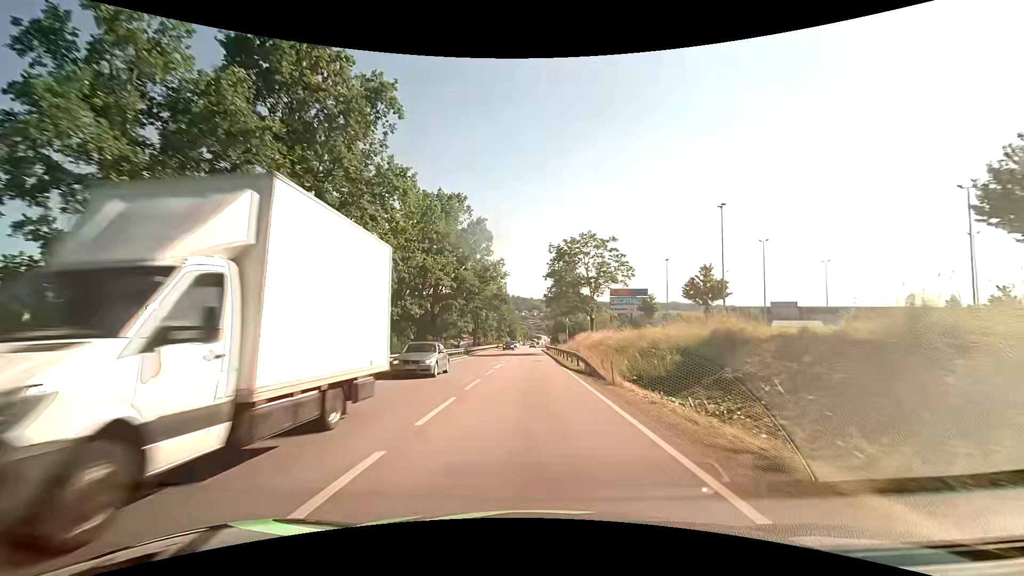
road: primary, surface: asphalt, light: Day
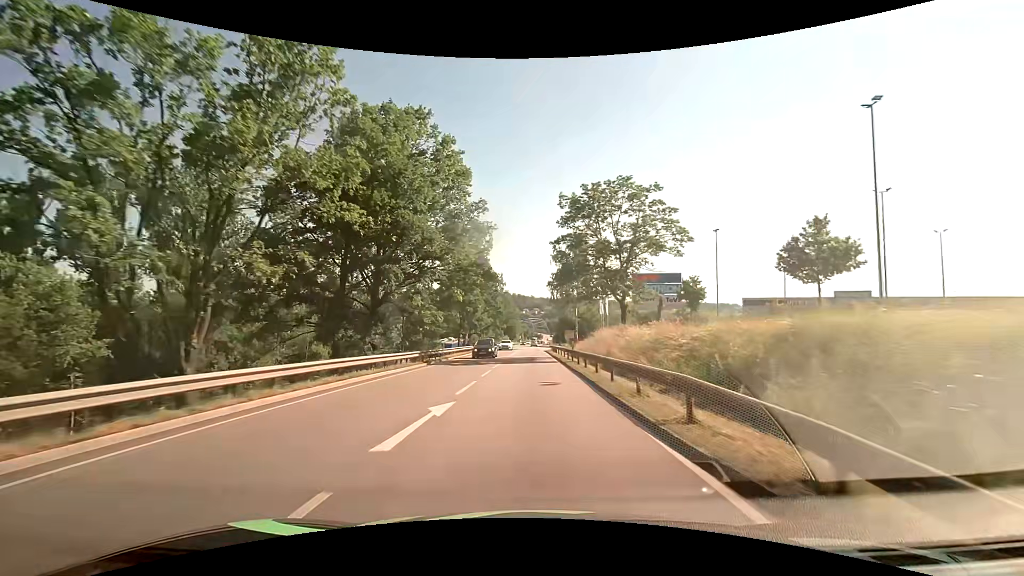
(0.0, +19.6) m; 0°
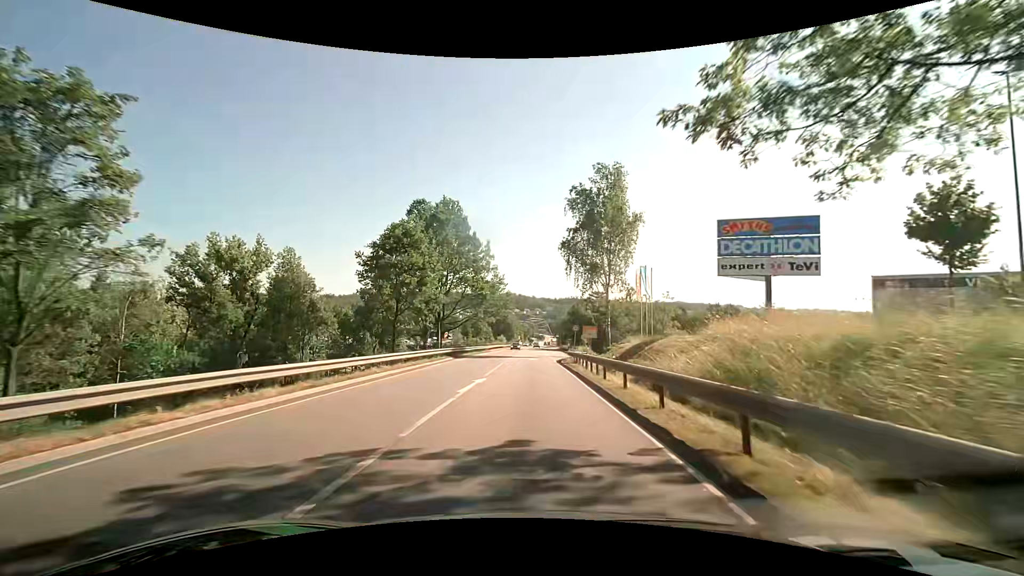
(+0.1, +33.9) m; +1°
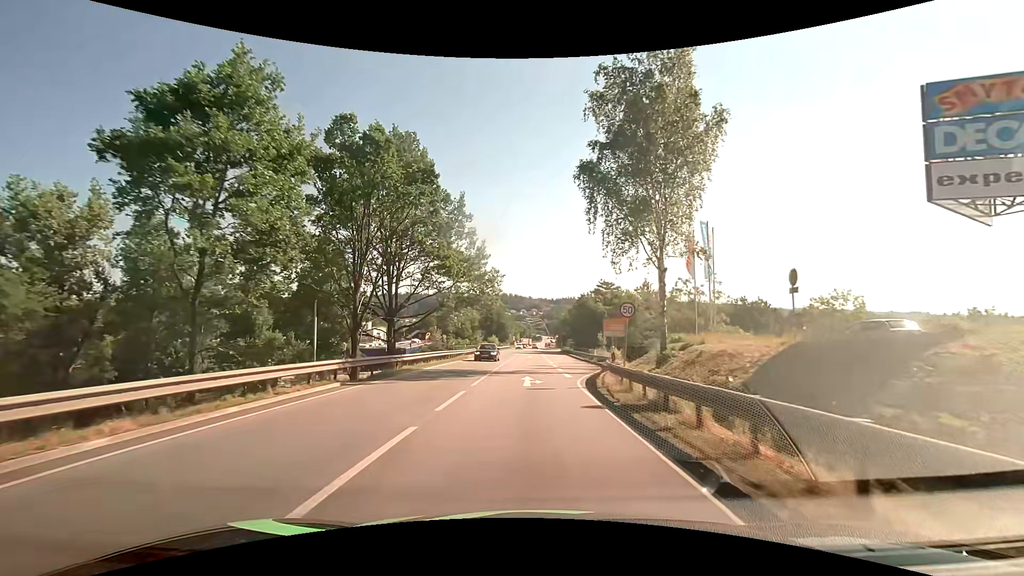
(-0.2, +21.9) m; 0°
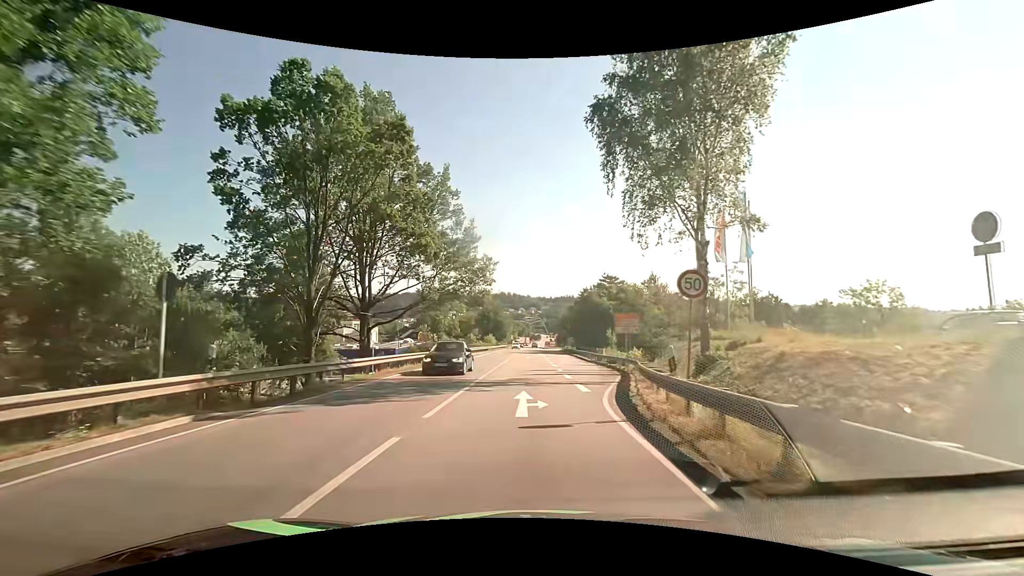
(0.0, +7.0) m; 0°
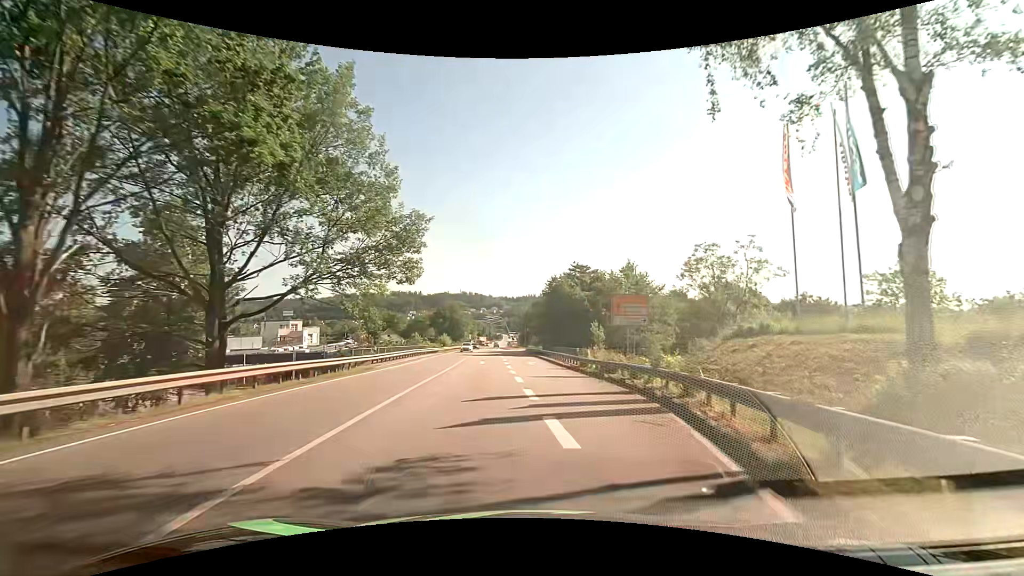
(+0.3, +13.8) m; +4°
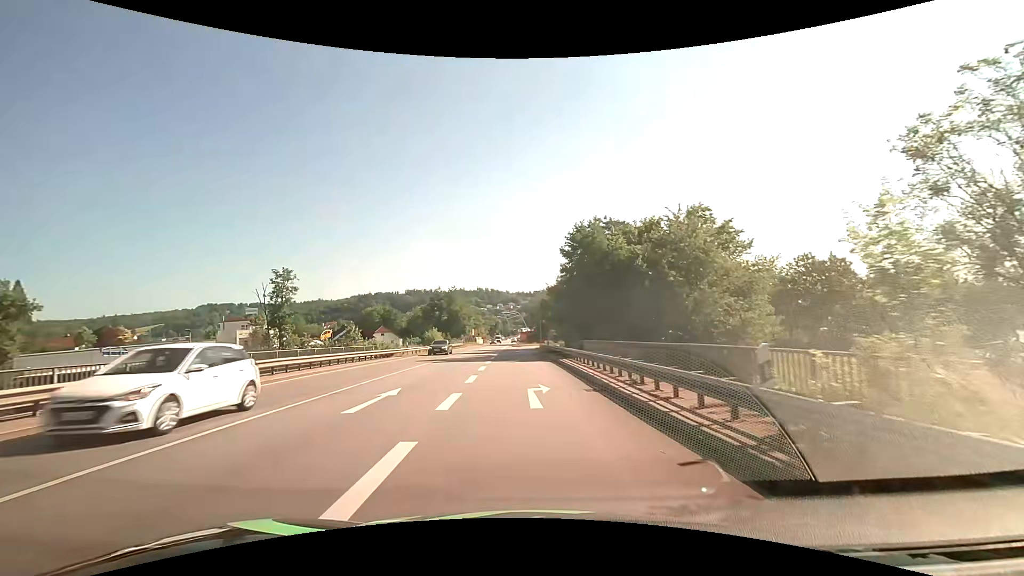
(+0.9, +26.9) m; -1°
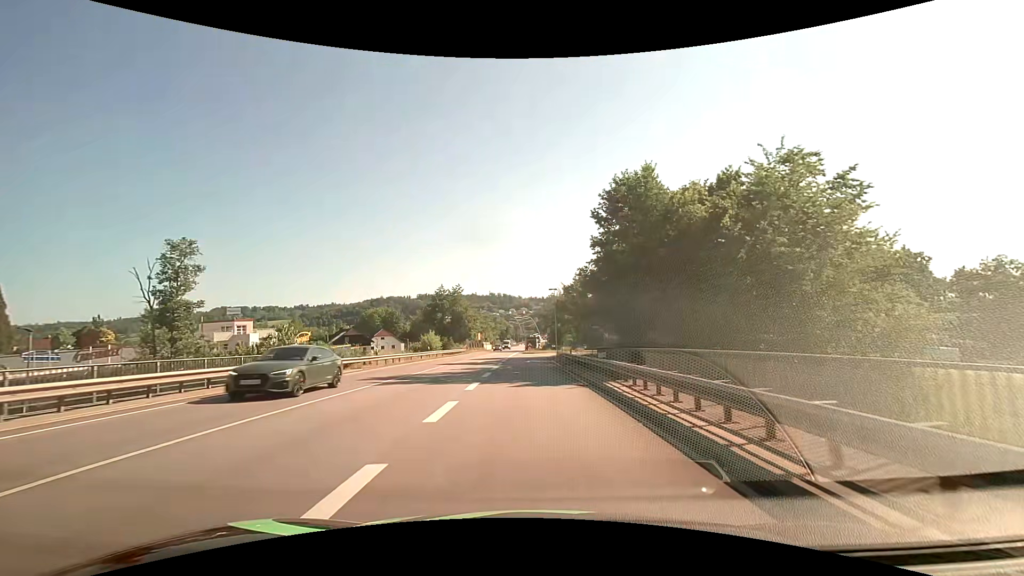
(-0.2, +13.1) m; -2°
